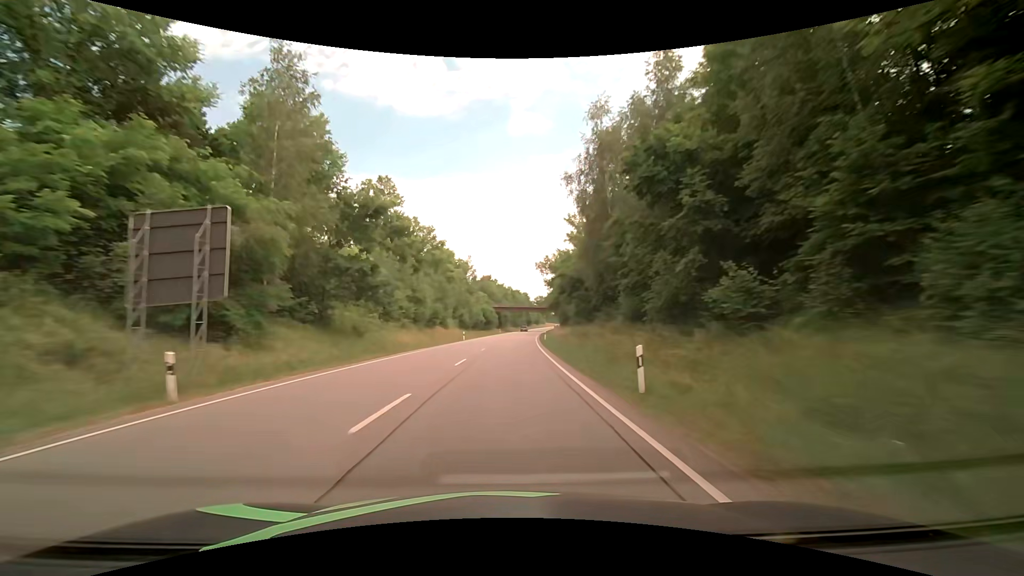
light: Day
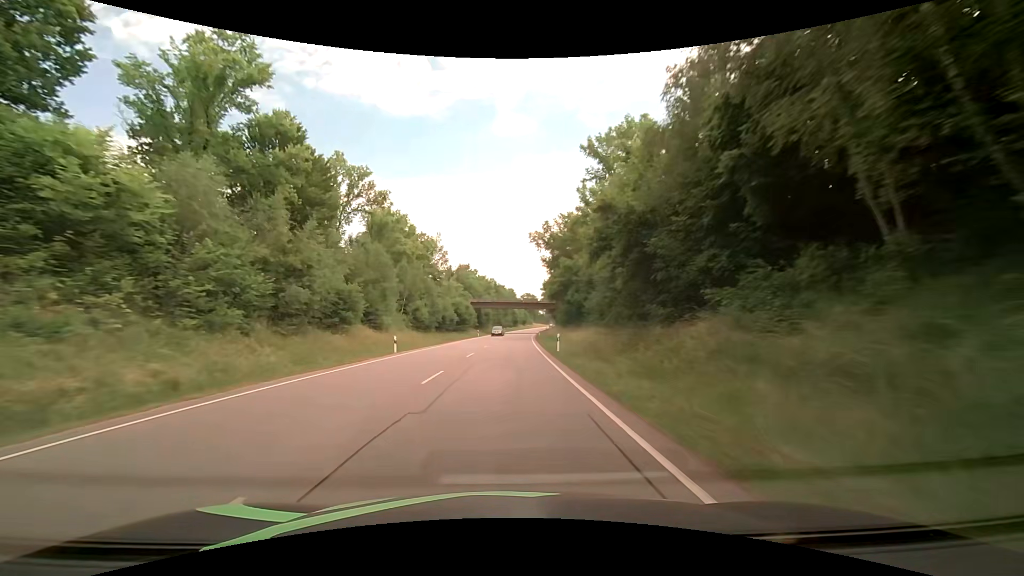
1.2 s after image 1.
(+0.7, +30.2) m; +2°
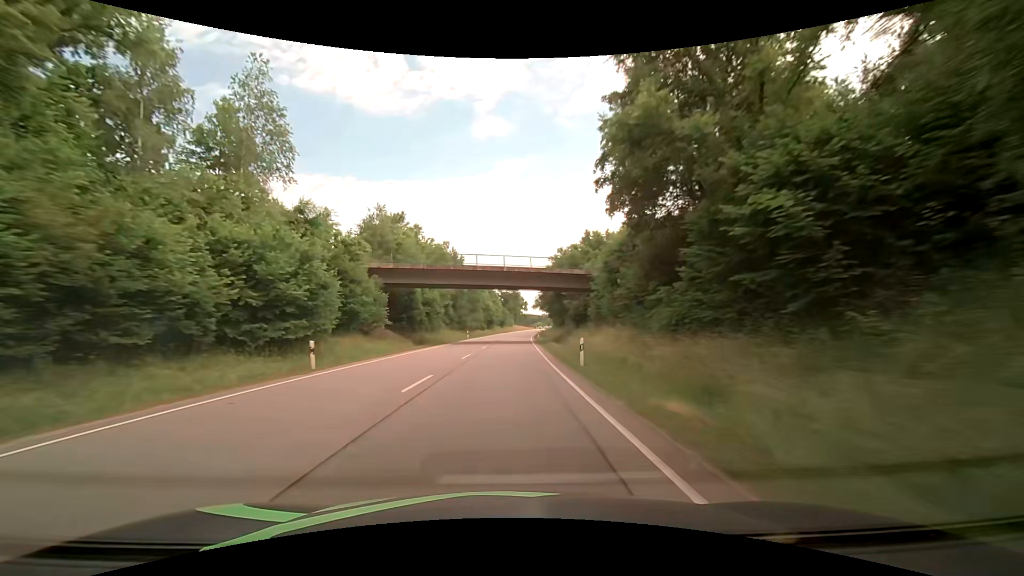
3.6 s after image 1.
(+1.6, +61.5) m; +3°
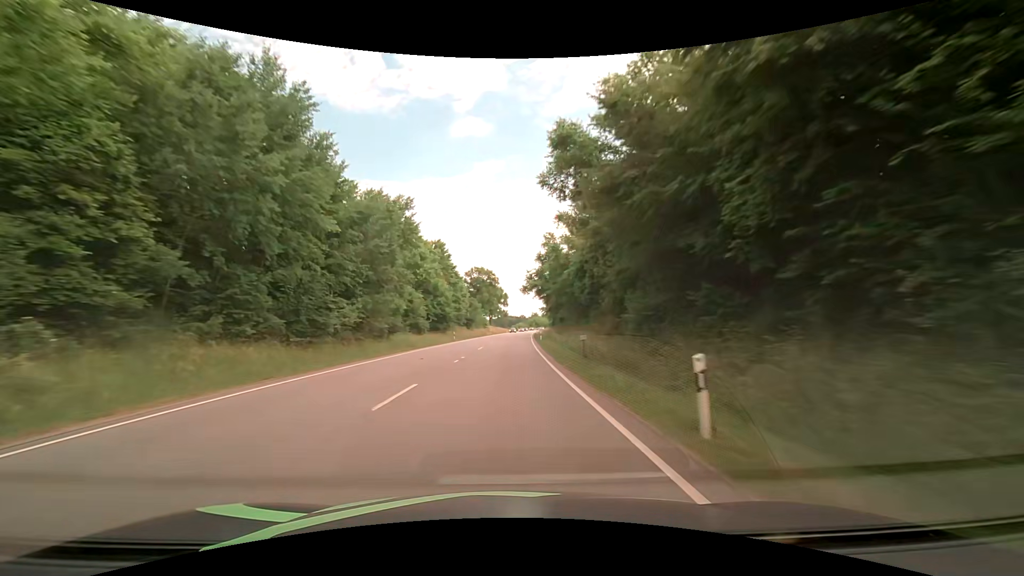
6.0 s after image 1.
(+0.8, +62.3) m; +2°
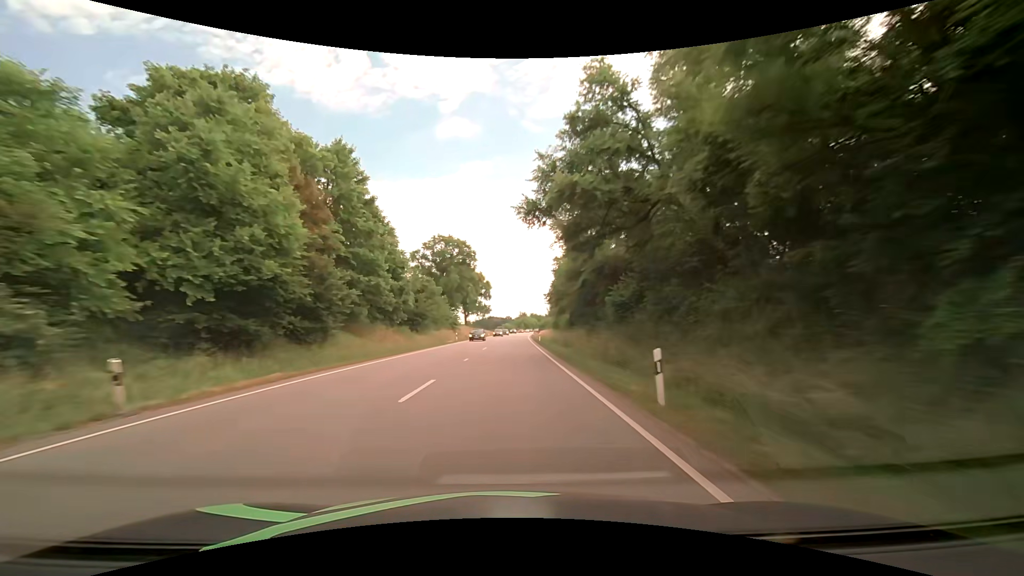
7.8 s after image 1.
(+1.1, +47.0) m; +2°
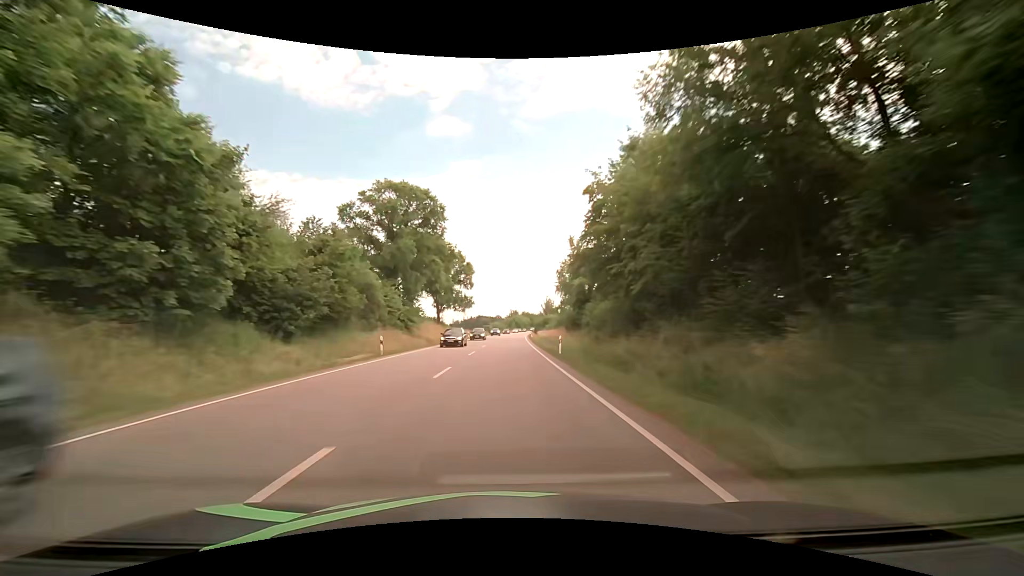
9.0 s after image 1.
(+0.6, +31.5) m; +1°
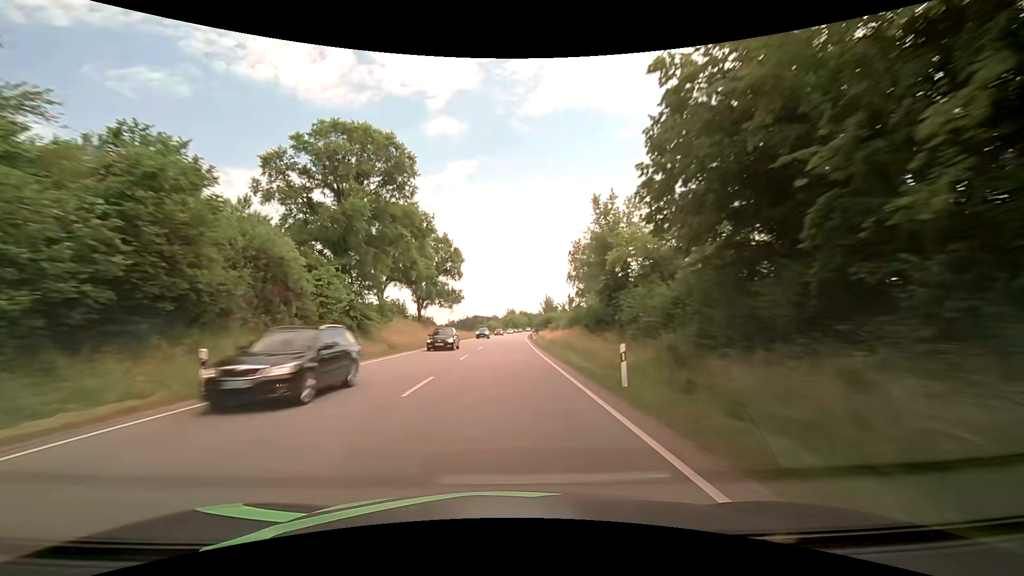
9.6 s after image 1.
(+0.2, +15.8) m; +1°
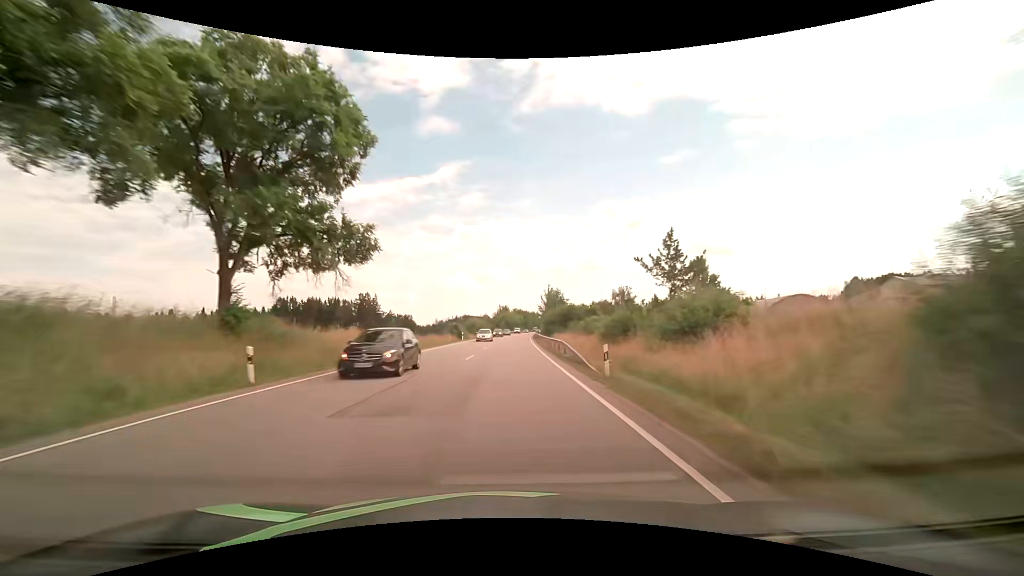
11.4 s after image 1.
(+0.4, +47.4) m; +1°
(0, +10) (0, +20) (0, +30) (0, +40) (+1, +50) (+1, +60) (+1, +70) (+2, +80) (+2, +90) (+3, +100) m
